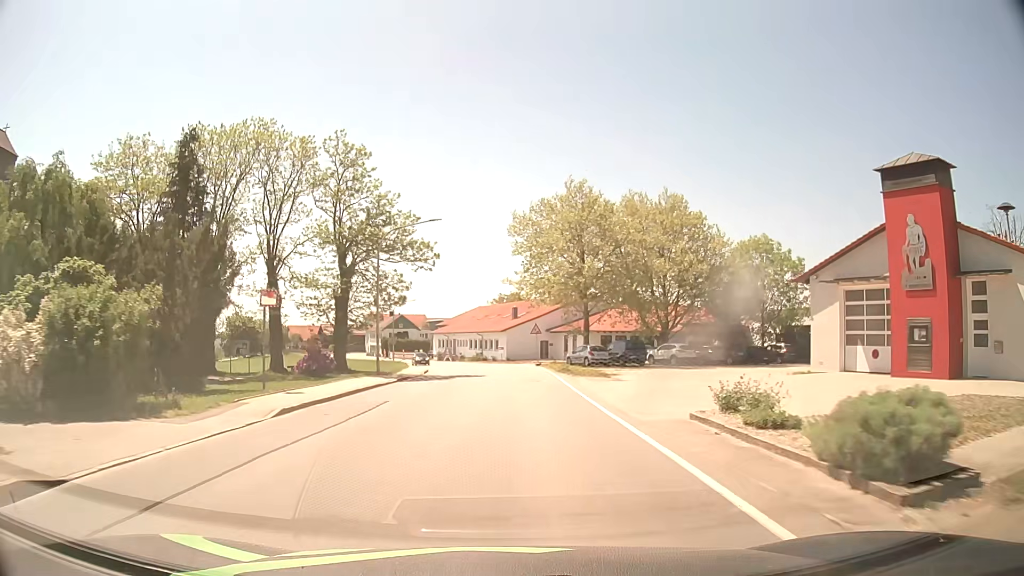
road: secondary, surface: asphalt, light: Day
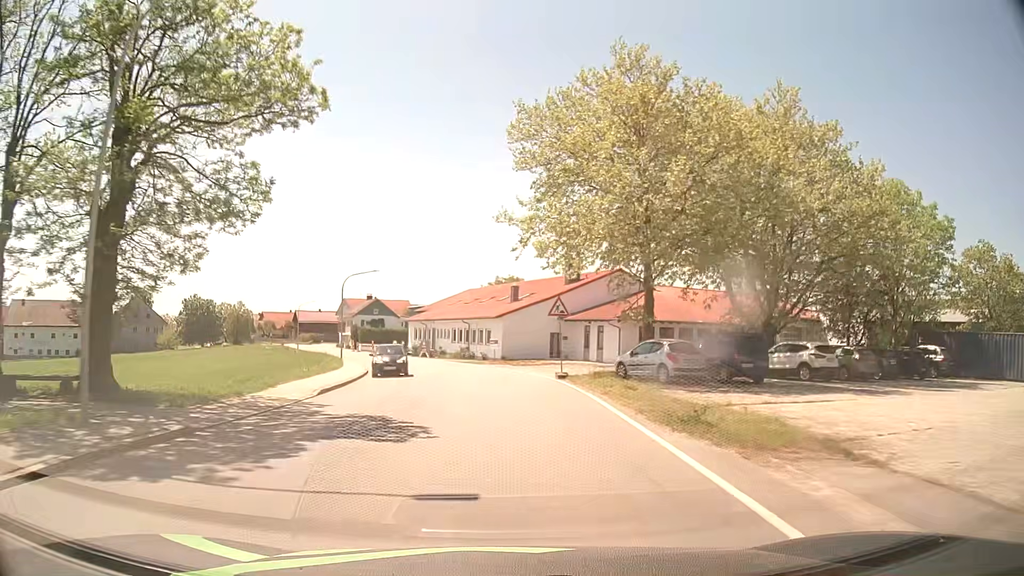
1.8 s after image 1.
(+0.1, +23.0) m; 0°
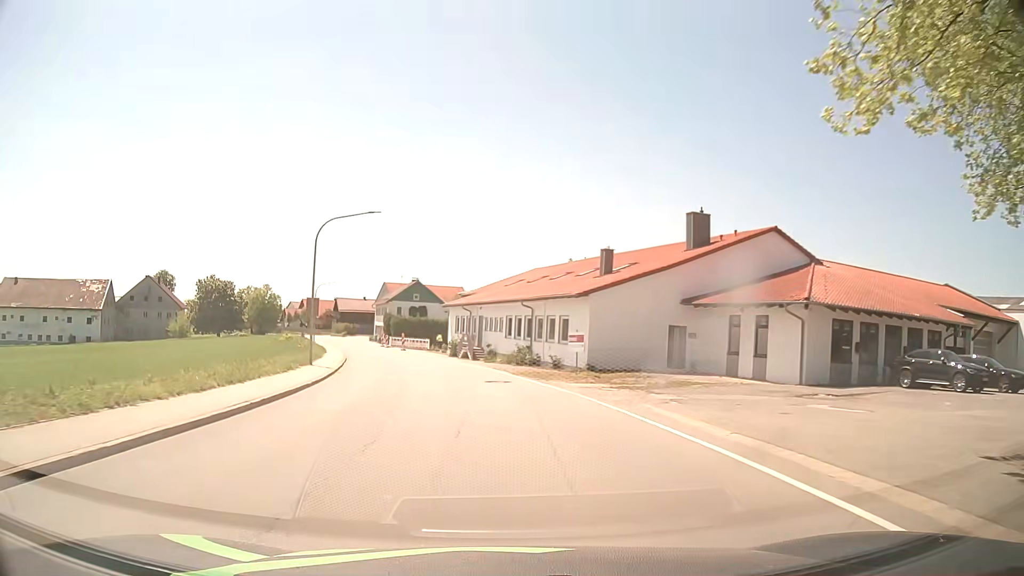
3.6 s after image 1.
(-0.8, +23.1) m; -6°
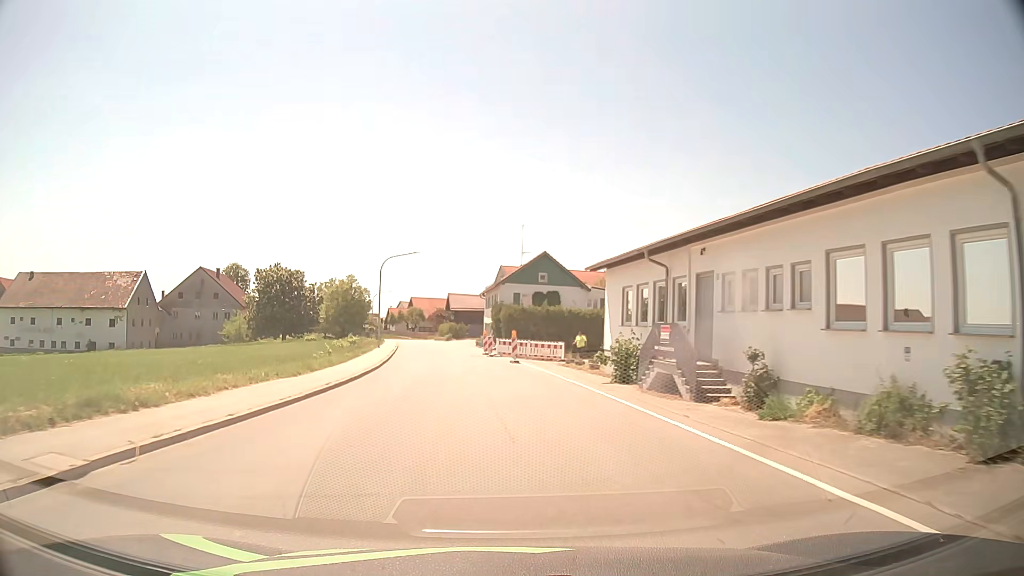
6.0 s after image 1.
(-2.9, +30.7) m; -11°
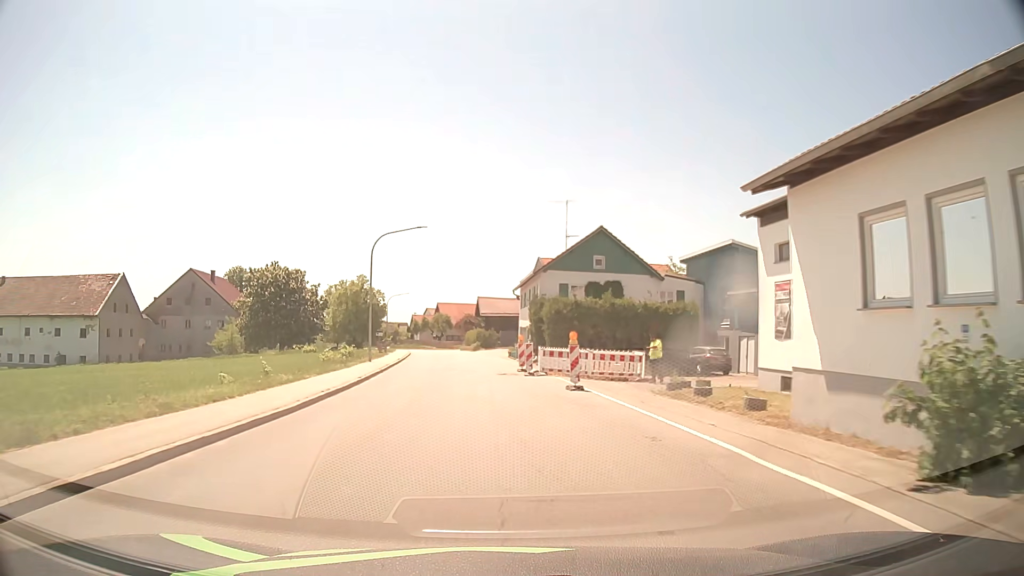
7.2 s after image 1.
(-0.5, +15.4) m; -3°
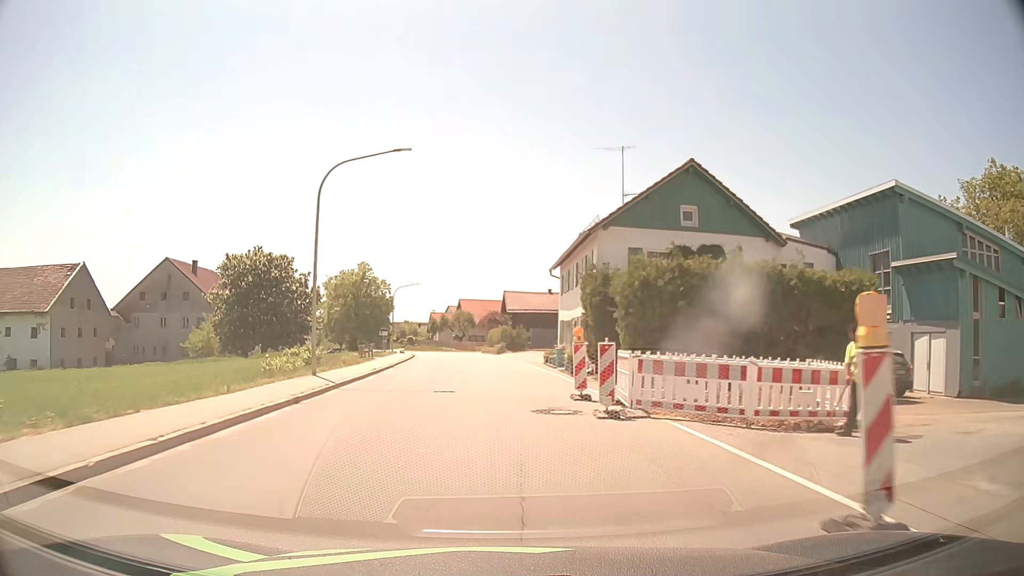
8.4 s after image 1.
(-0.3, +15.3) m; -2°
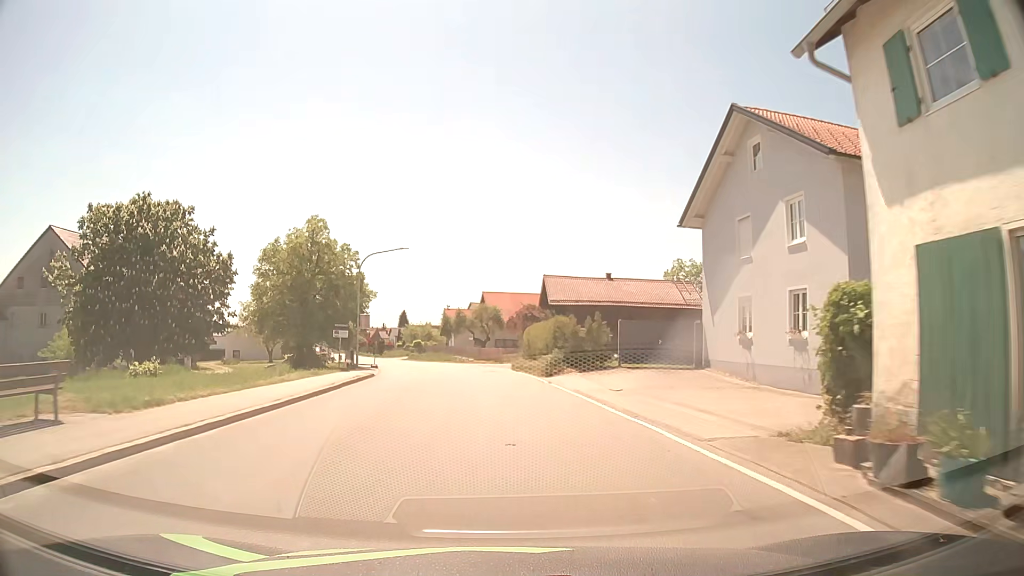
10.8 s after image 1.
(-1.0, +30.3) m; -3°
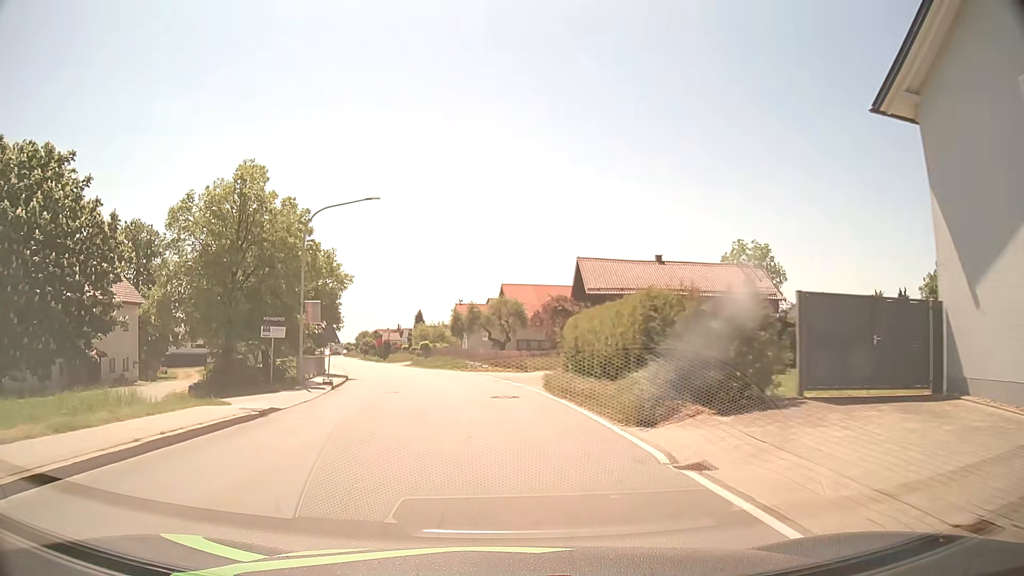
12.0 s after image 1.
(-0.1, +15.2) m; -2°
(0, +10) (-1, +20) (-3, +30) (-5, +40) (-7, +49) (-10, +59) (-13, +69) (-16, +78) (-19, +88) (-22, +97) m
